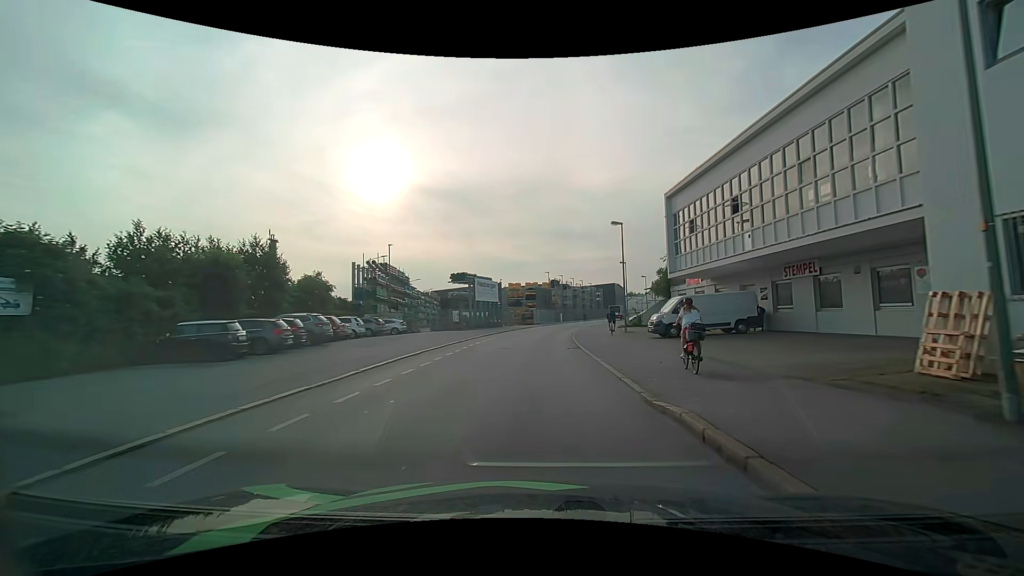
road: residential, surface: asphalt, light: Day
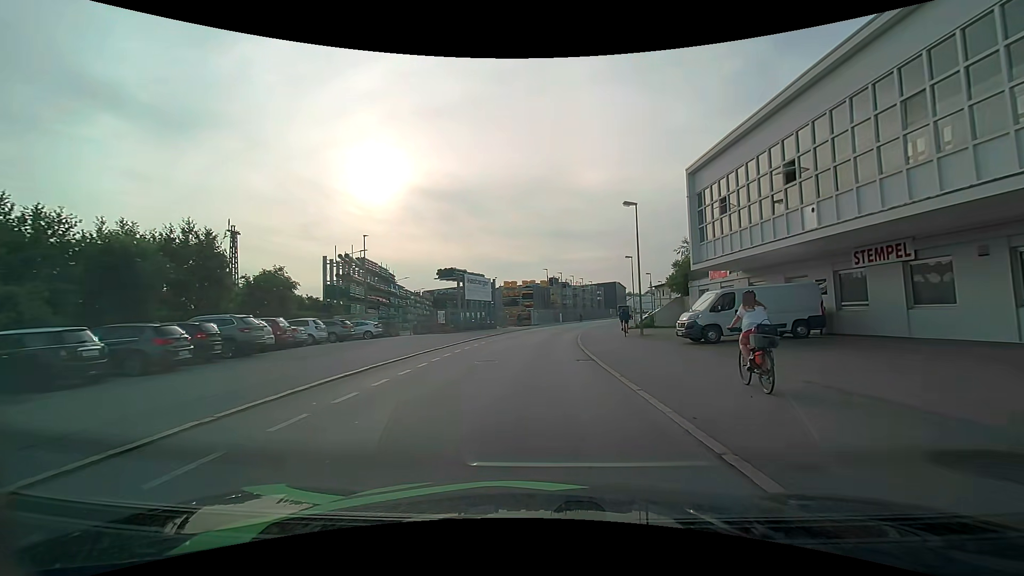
(0.0, +6.1) m; 0°
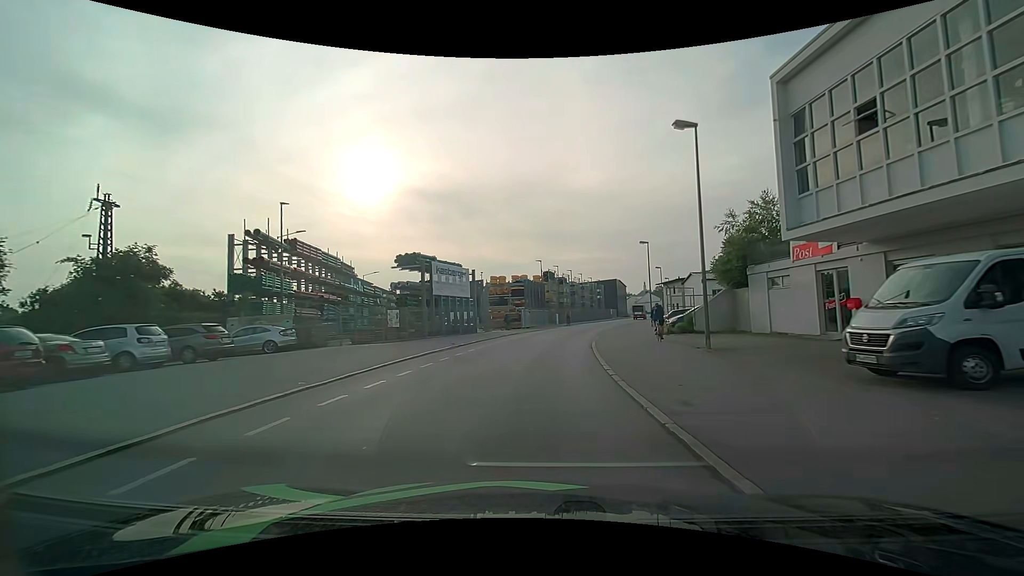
(+0.1, +12.2) m; +1°
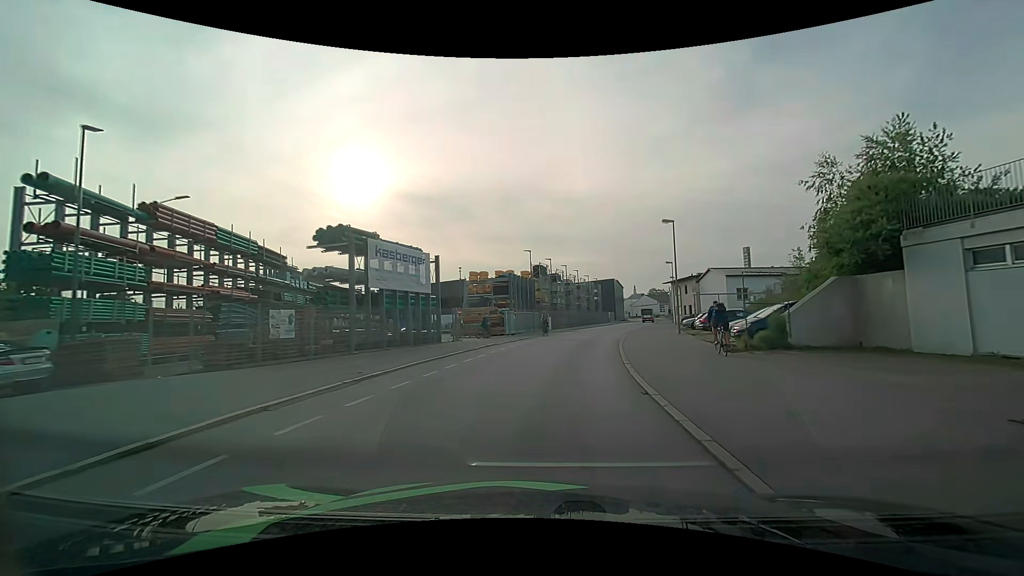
(0.0, +12.1) m; +1°
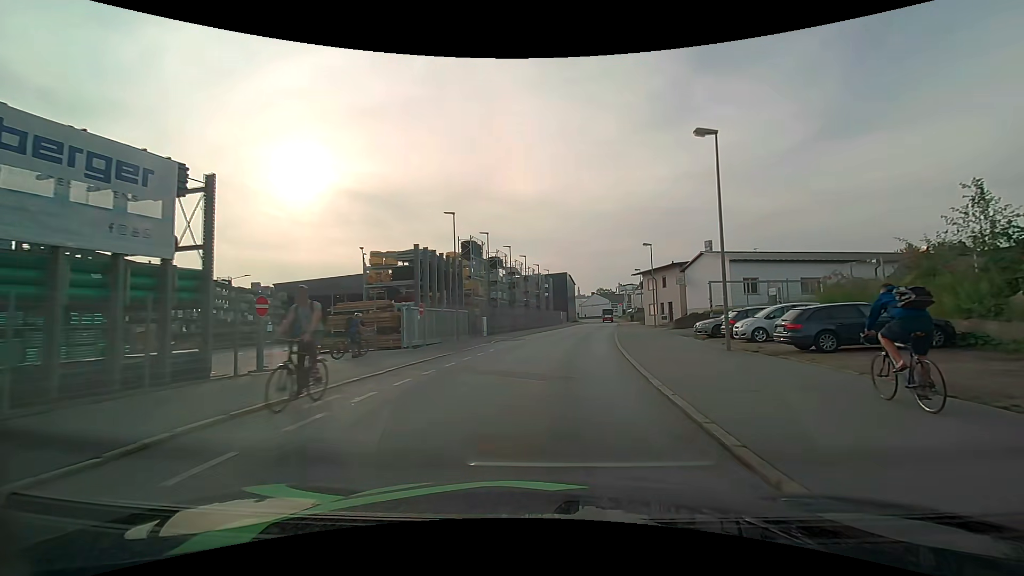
(+0.8, +17.8) m; +6°
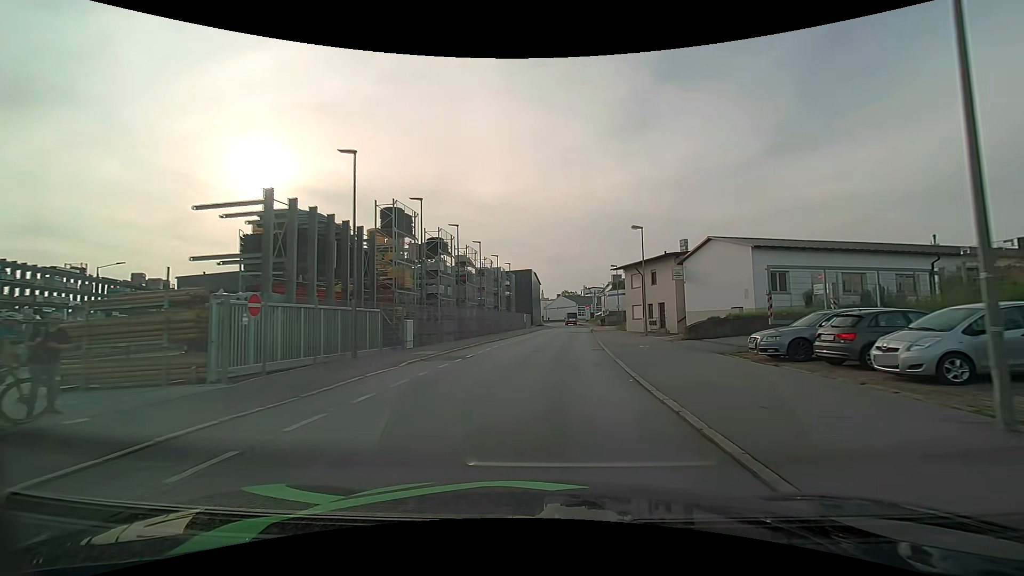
(+0.4, +11.7) m; +4°
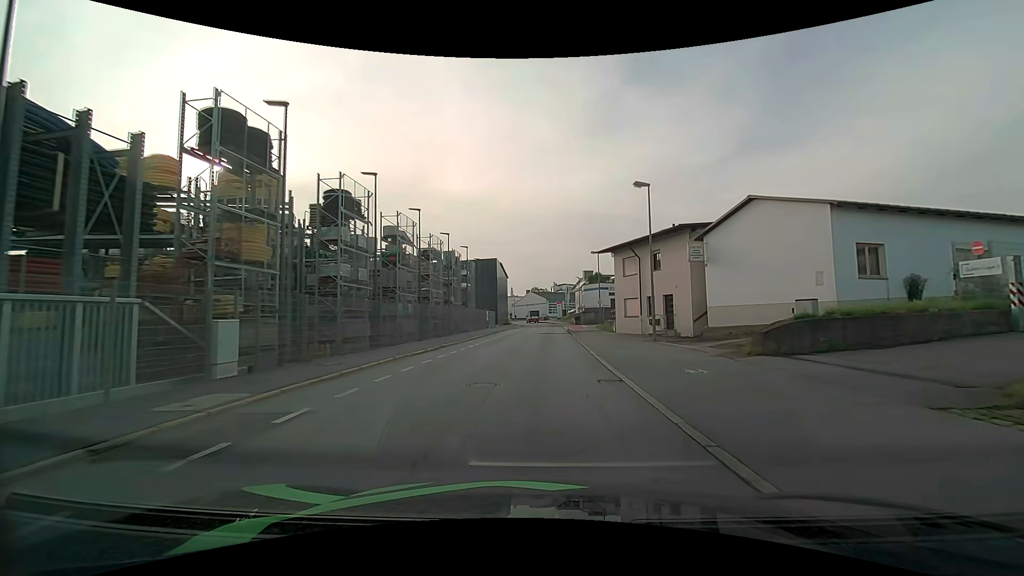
(+0.4, +11.7) m; +4°
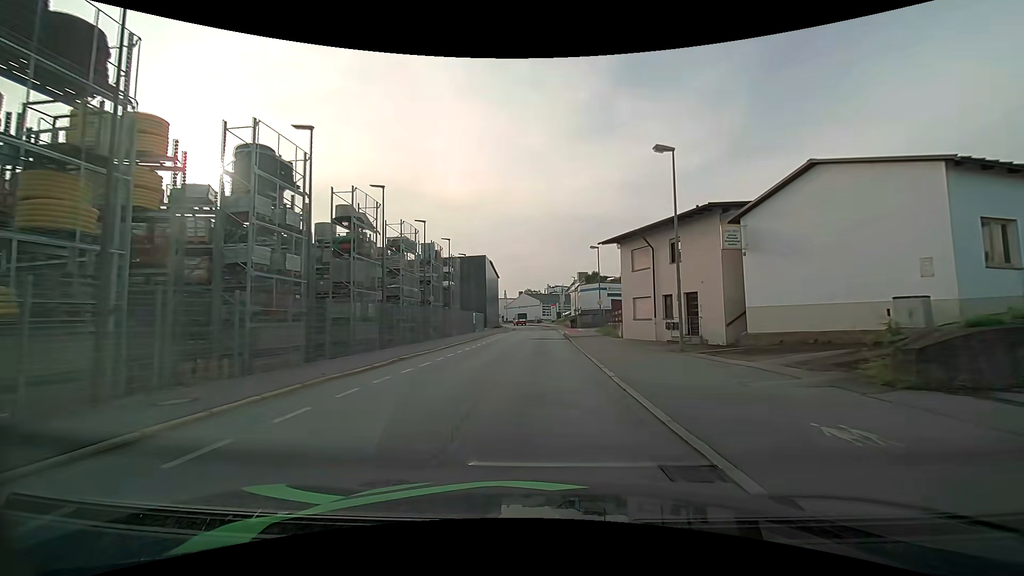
(+0.1, +5.9) m; +1°
(0, +10) (0, +20) (0, +30) (+1, +40) (+1, +50) (+1, +60) (+1, +70) (+1, +80) (0, +90) (-1, +100) m
